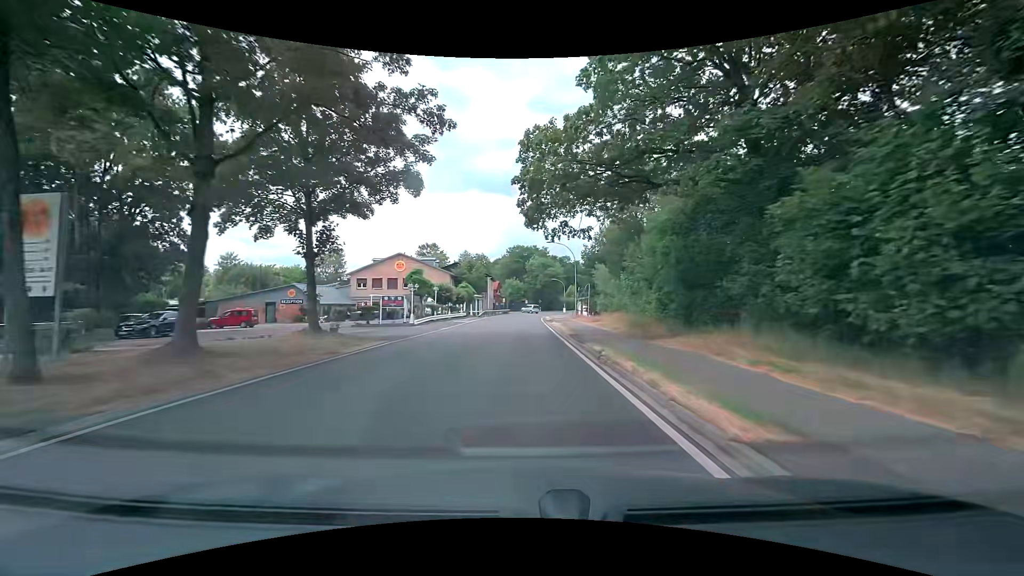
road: tertiary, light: Day
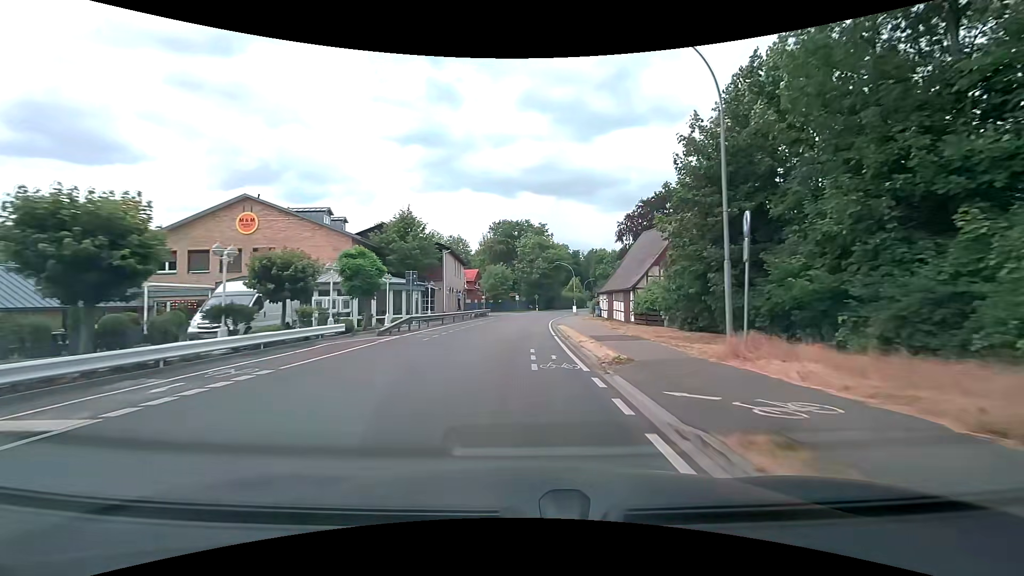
(+0.1, +38.1) m; +1°
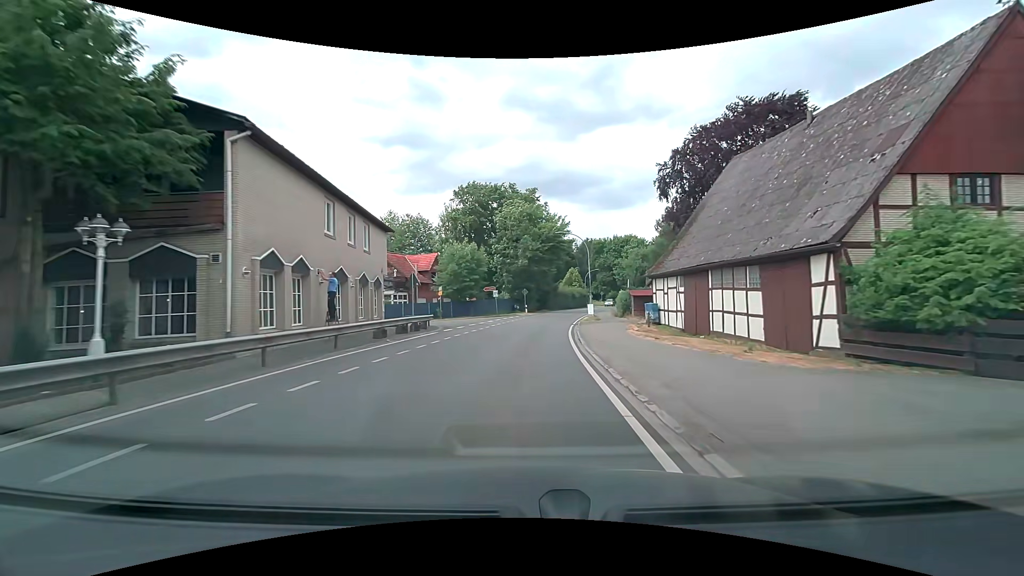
(0.0, +30.5) m; +1°
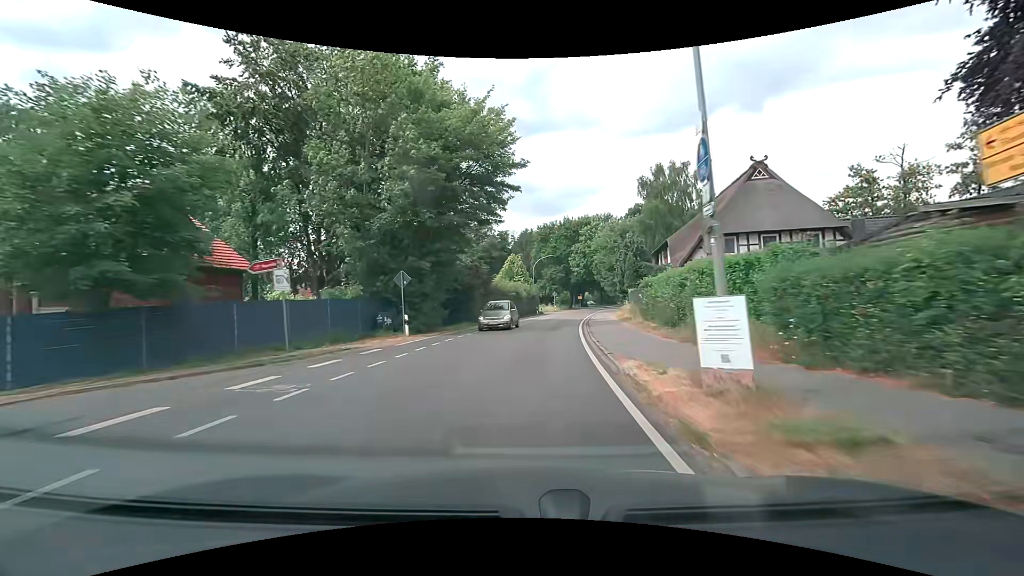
(+2.2, +38.1) m; +7°
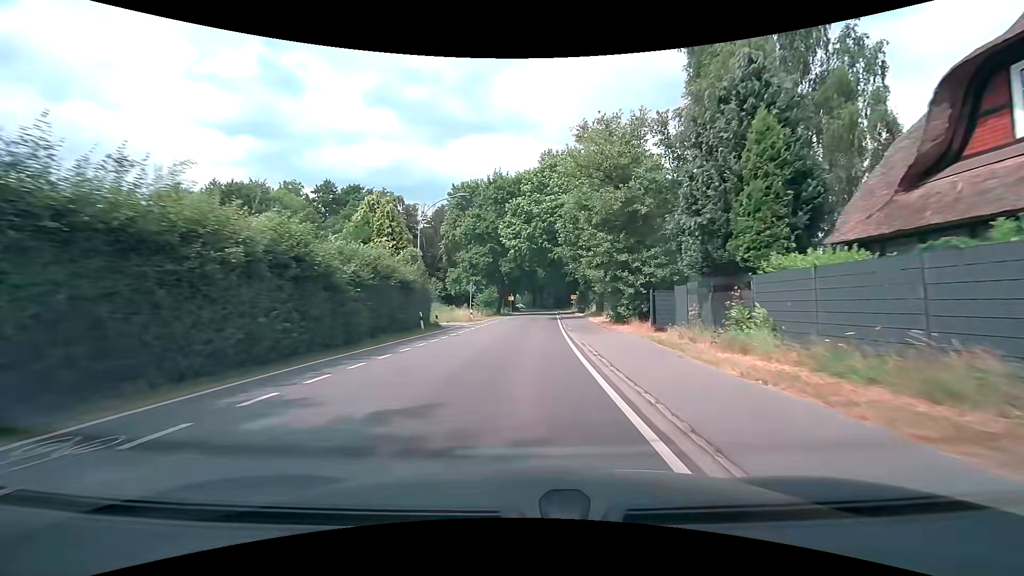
(+3.1, +37.7) m; +9°
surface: asphalt
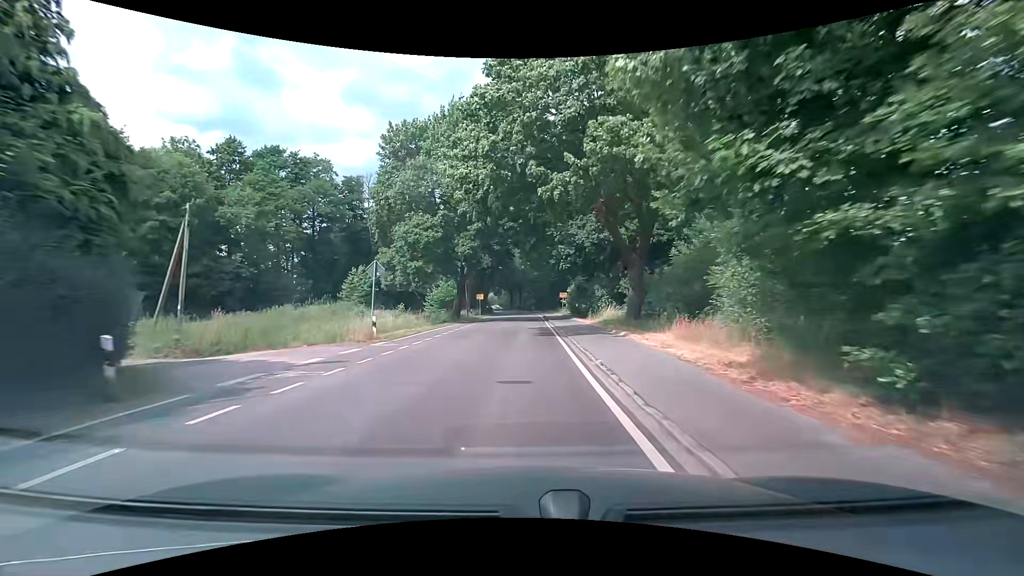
(+0.5, +22.8) m; +2°
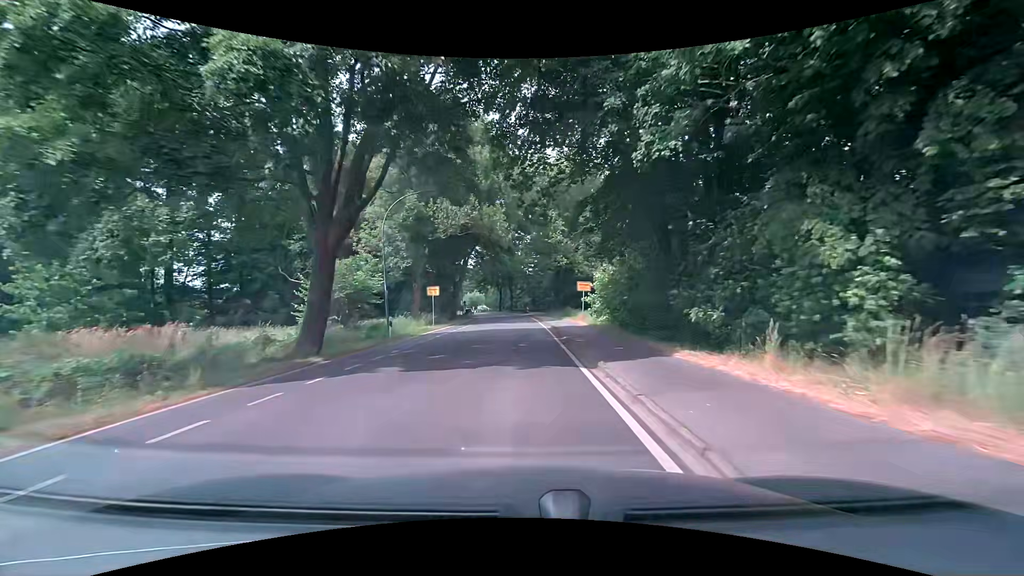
(+0.2, +30.4) m; +1°
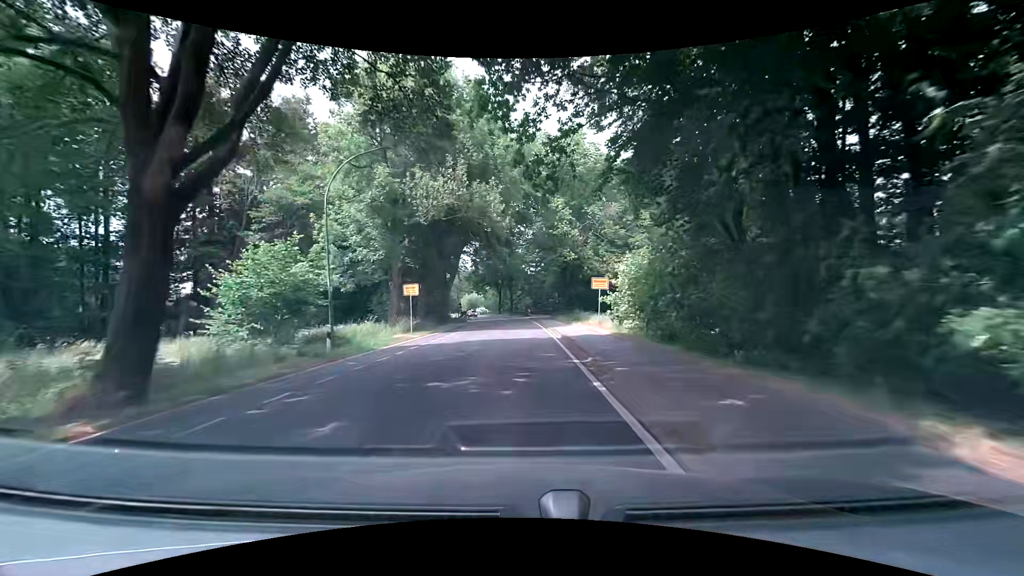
(0.0, +7.6) m; 0°
(0, +10) (0, +20) (0, +30) (-1, +40) (-1, +50) (-2, +60) (-3, +70) (-4, +80) (-5, +90) (-7, +100) m
